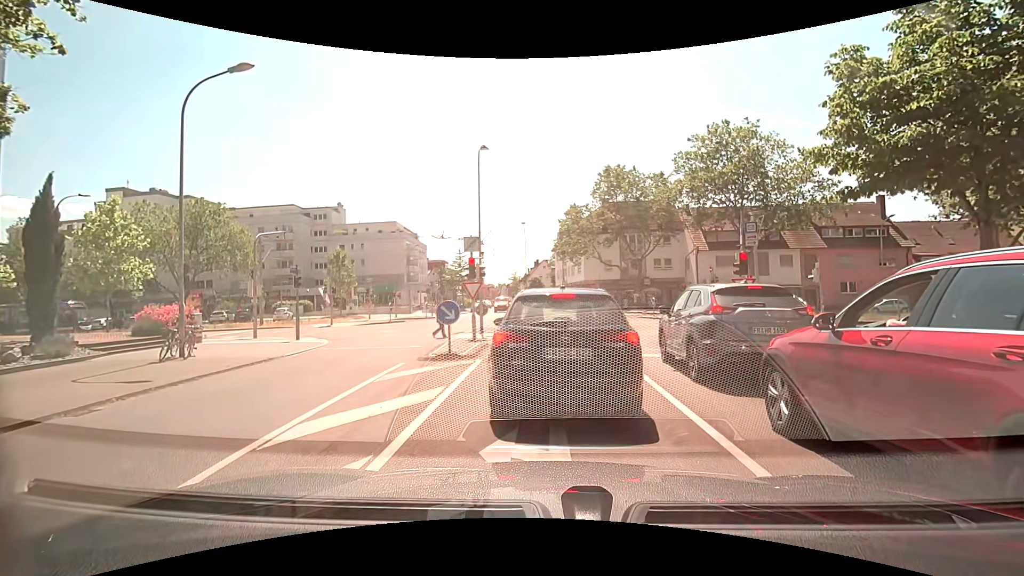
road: residential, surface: asphalt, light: Day
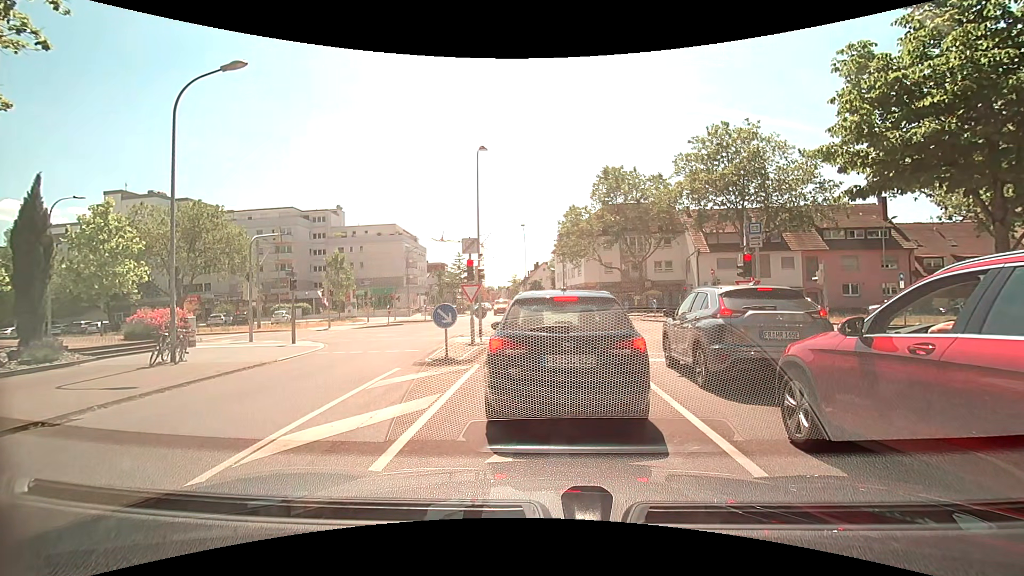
(0.0, +0.4) m; 0°
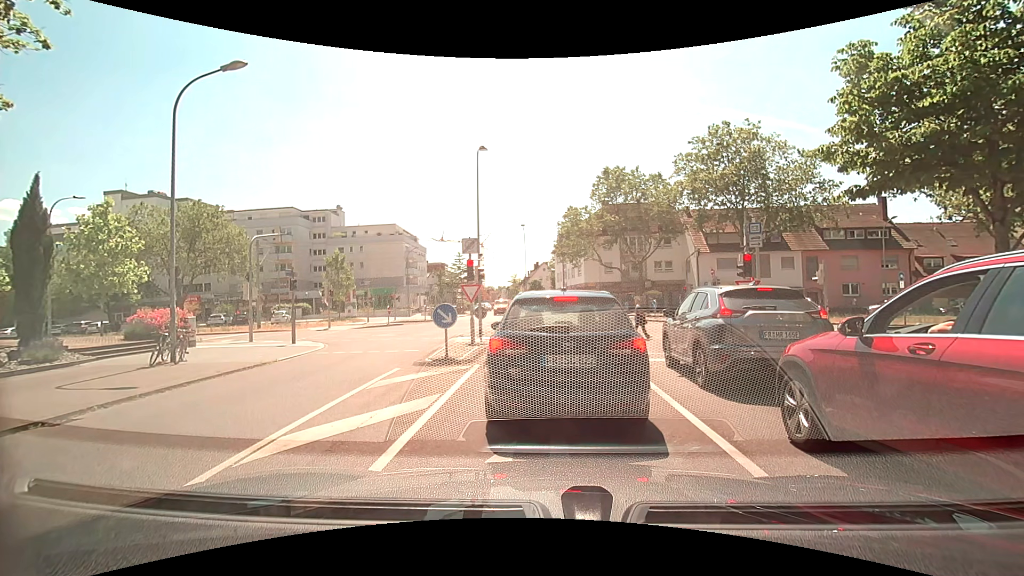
(0.0, 0.0) m; 0°
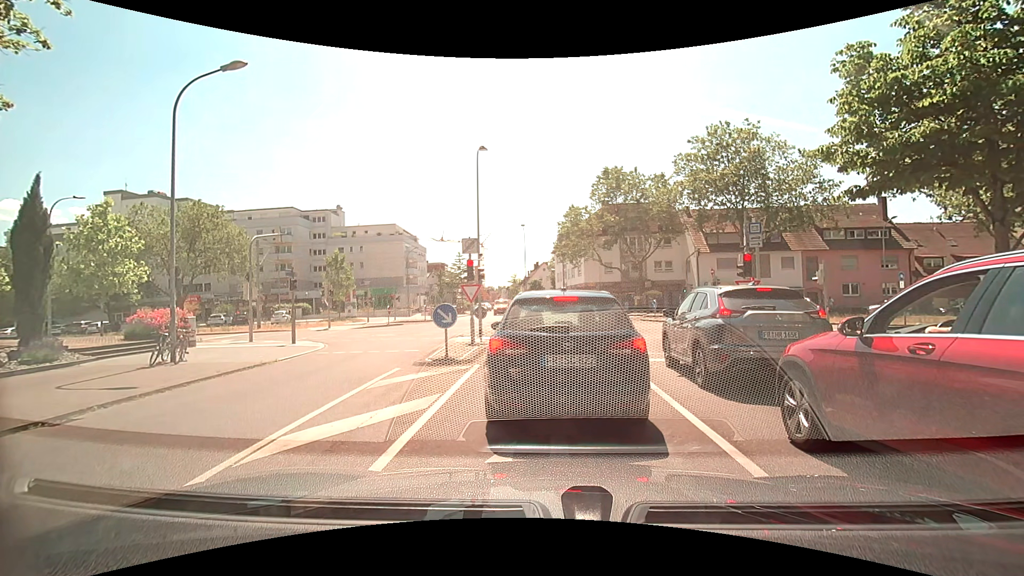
(0.0, 0.0) m; 0°
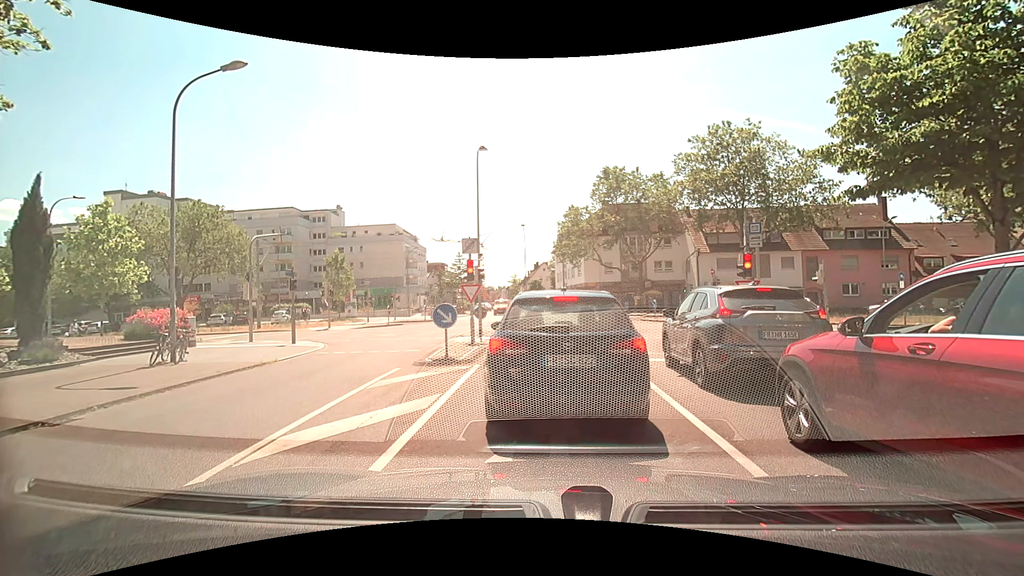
(0.0, 0.0) m; 0°
(0, +10) (0, +20) (-1, +30) (-4, +39) (-10, +48) (-19, +50) (-29, +50) (-39, +51) (-49, +51) (-59, +52) m
